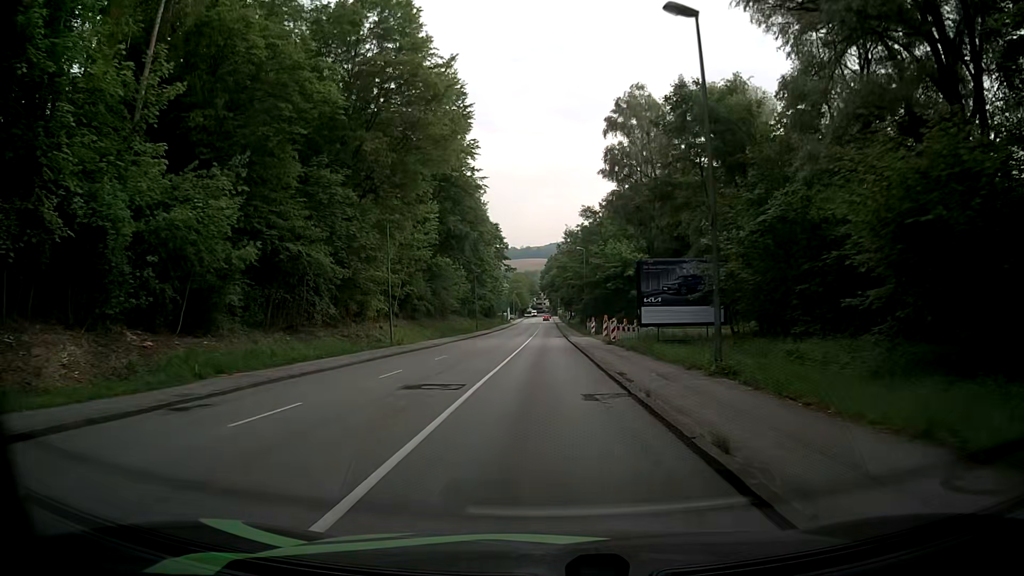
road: tertiary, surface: asphalt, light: Day
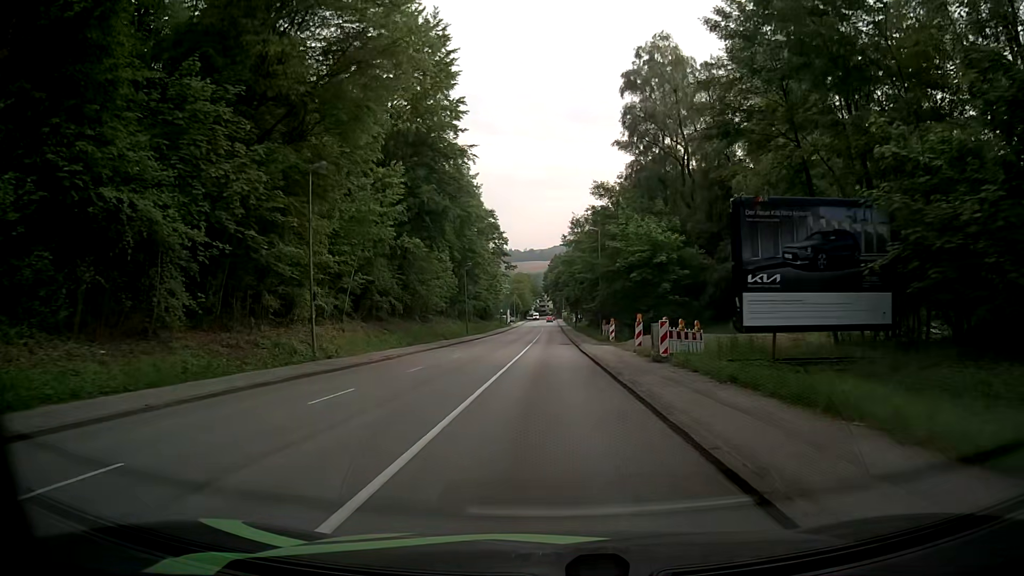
(-0.1, +14.9) m; 0°
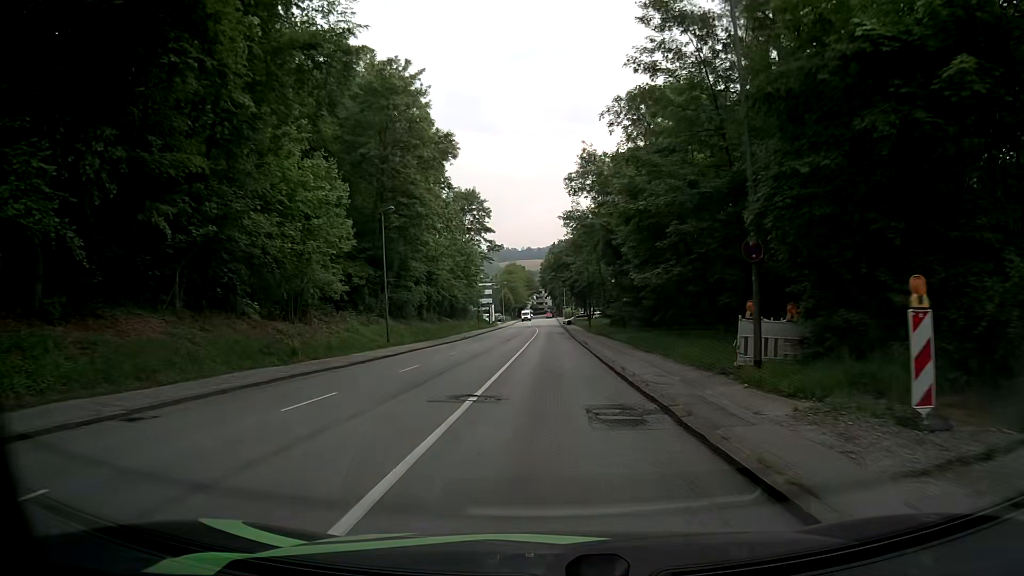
(-0.3, +37.5) m; 0°
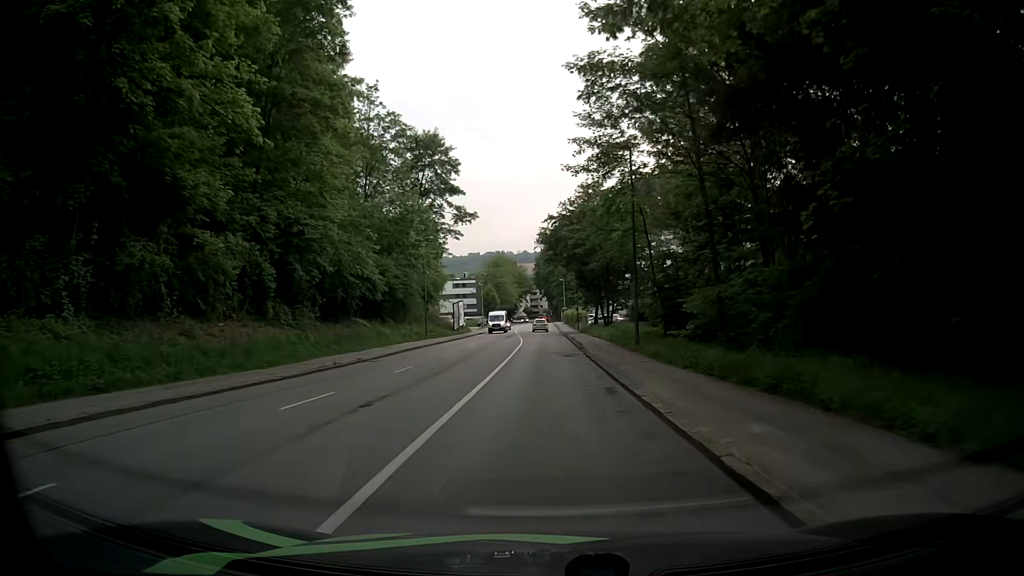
(+0.1, +35.6) m; 0°
(0, +10) (0, +20) (0, +30) (0, +40) (0, +50) (0, +60) (0, +70) (0, +80) (0, +90) (0, +100) m
